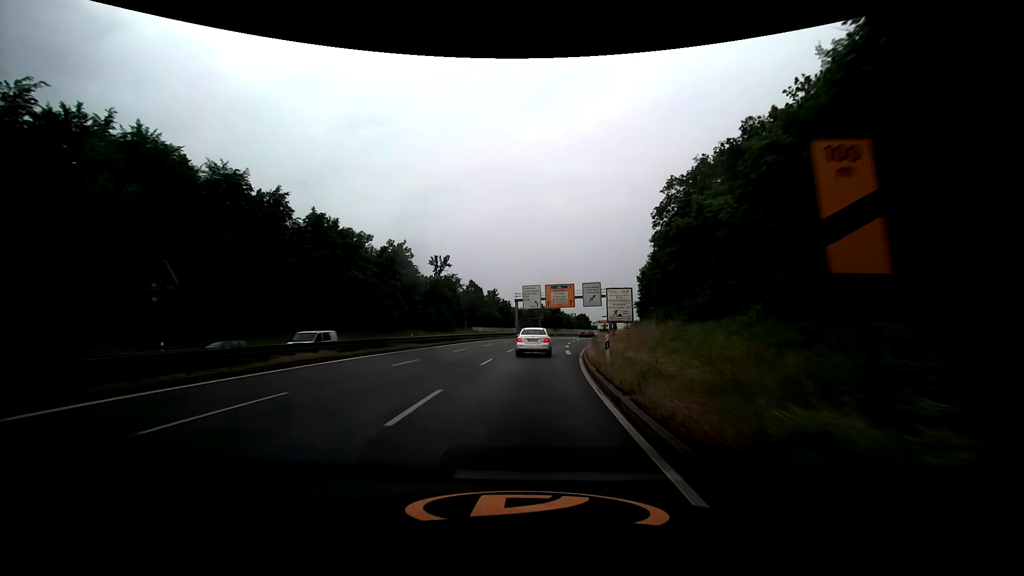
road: trunk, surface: asphalt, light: Day
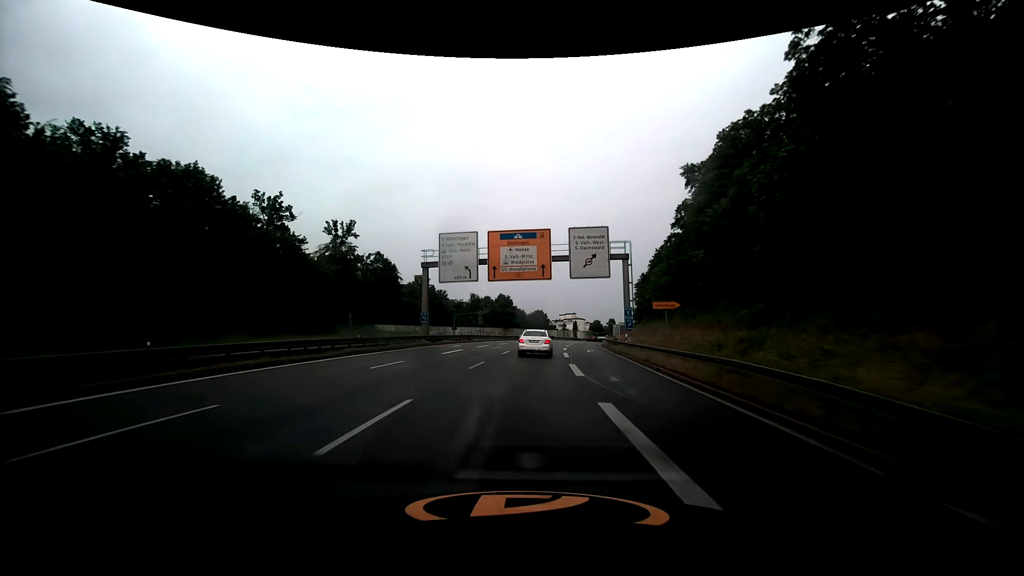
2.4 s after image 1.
(+2.5, +49.1) m; +6°
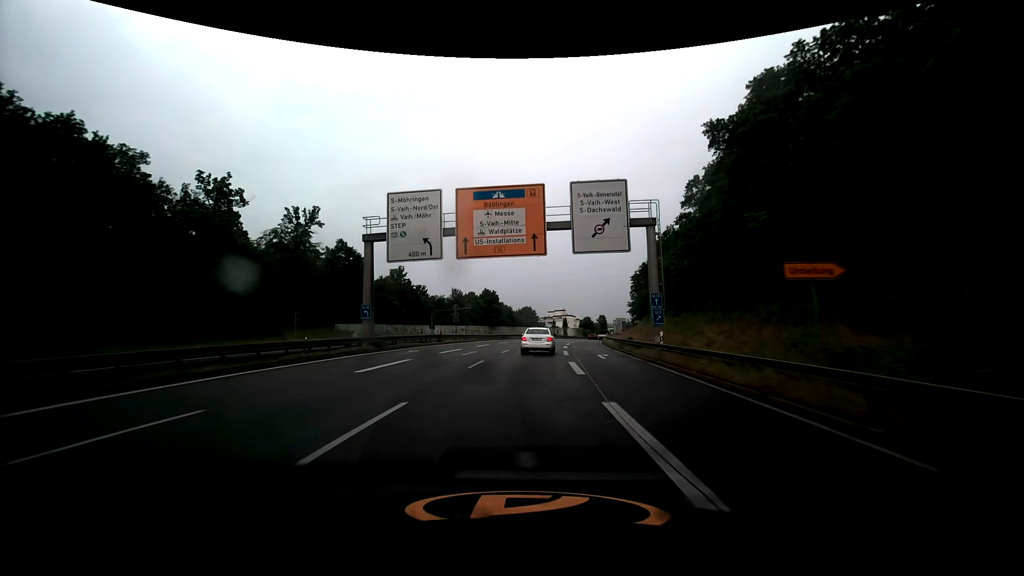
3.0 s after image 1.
(+0.2, +12.2) m; +1°
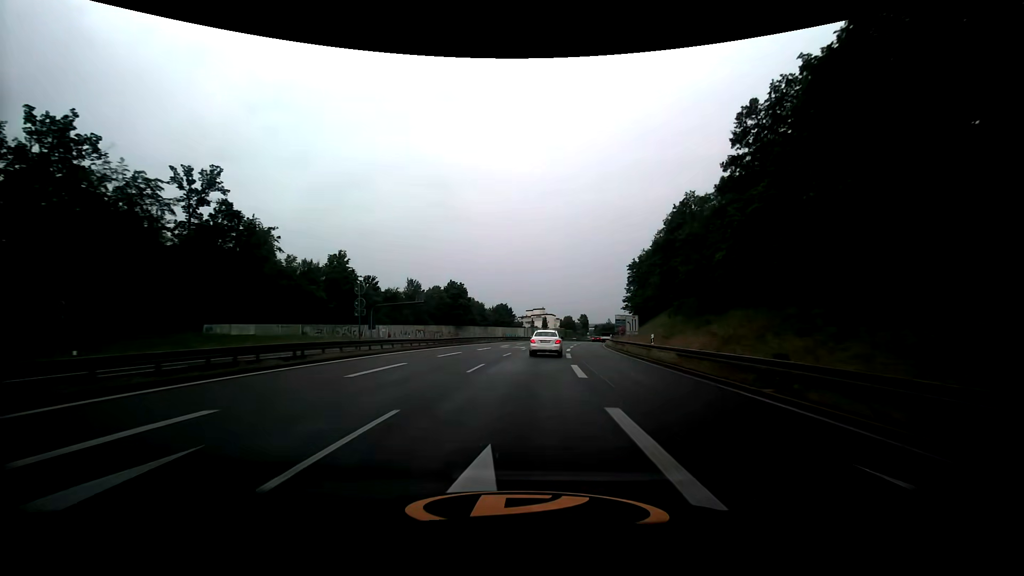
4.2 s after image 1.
(+0.5, +24.5) m; +3°
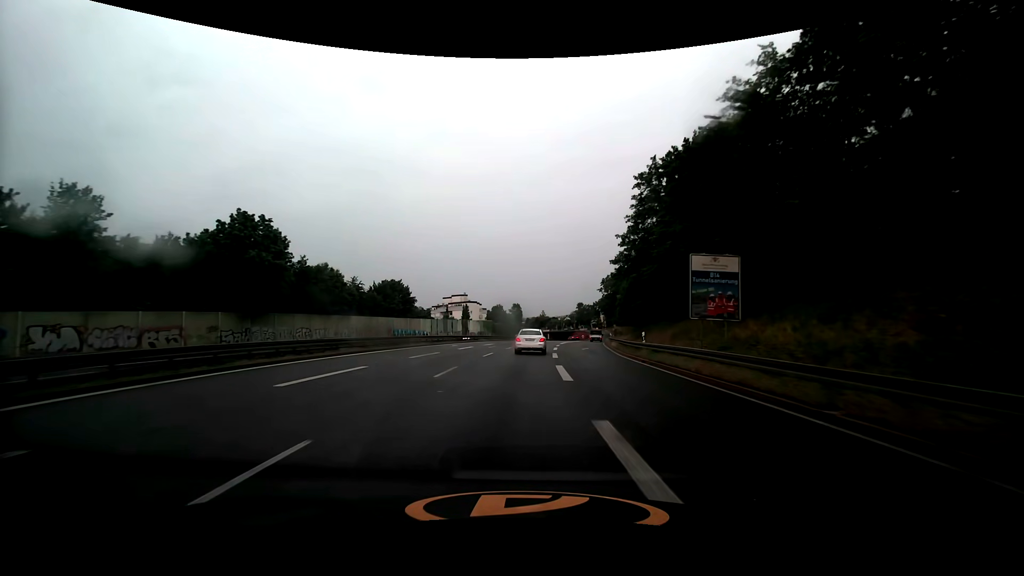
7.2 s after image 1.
(+4.3, +61.6) m; +8°
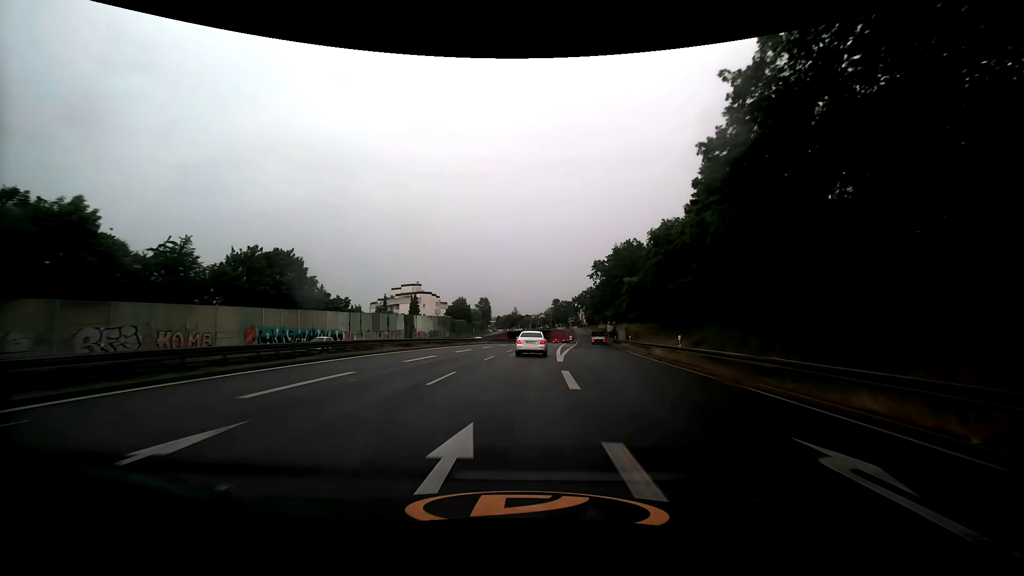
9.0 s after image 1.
(+1.1, +37.4) m; +3°
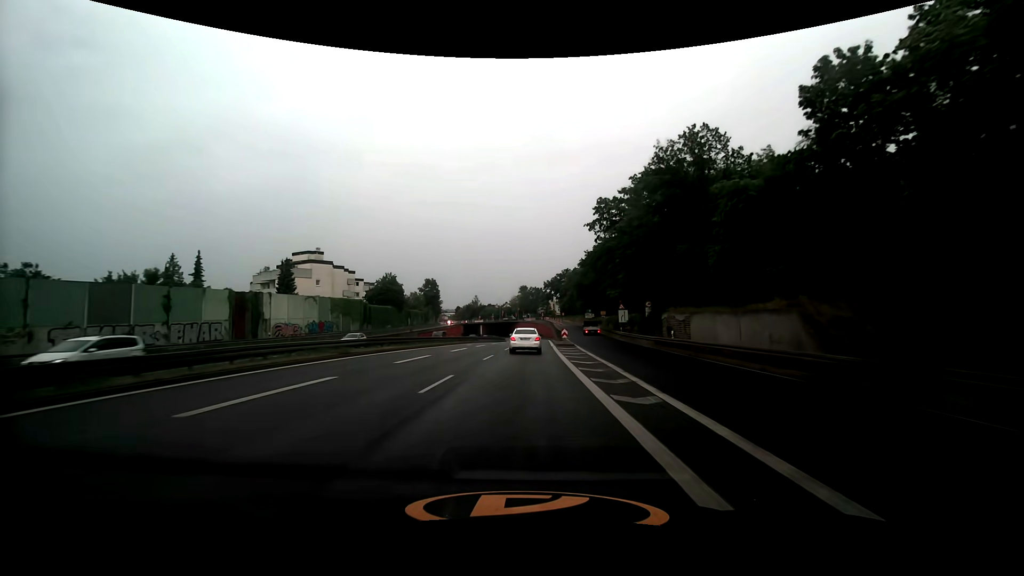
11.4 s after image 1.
(+1.9, +49.5) m; +4°
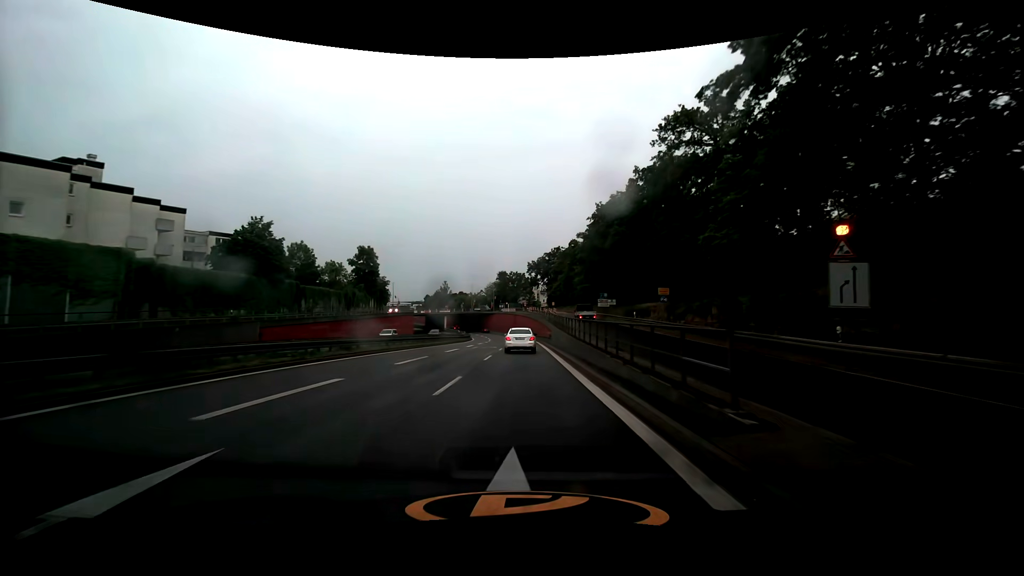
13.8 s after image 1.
(+1.0, +47.9) m; +3°
(0, +10) (0, +20) (0, +30) (0, +40) (0, +50) (-1, +60) (-1, +70) (-1, +80) (-2, +90) (-3, +100) m
